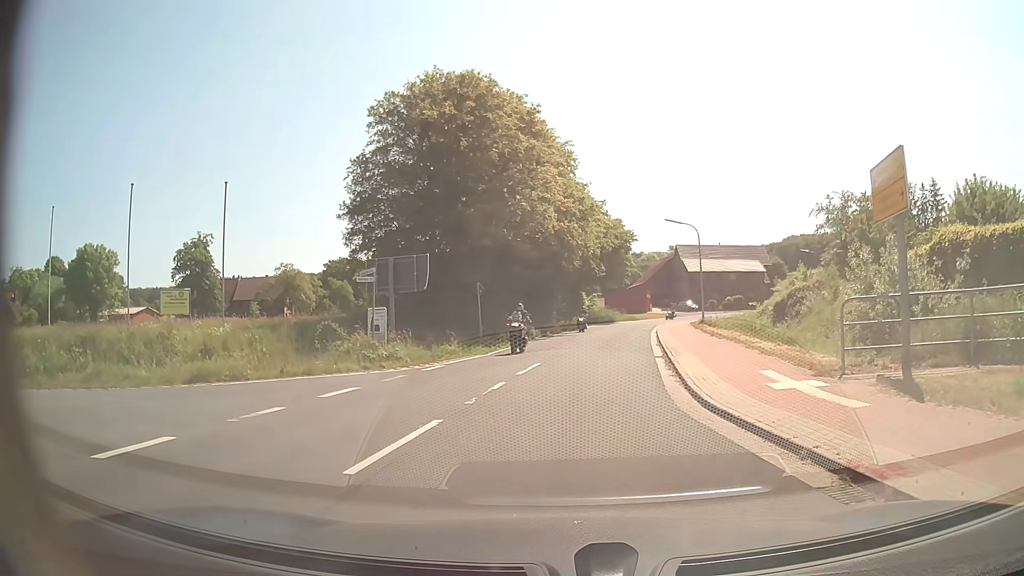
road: secondary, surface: asphalt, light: Day
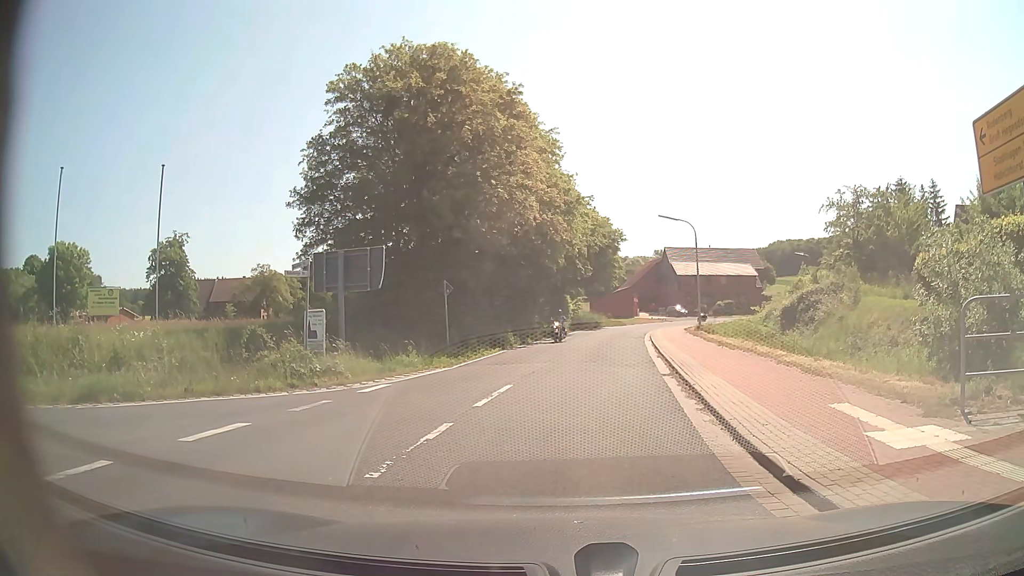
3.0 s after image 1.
(+0.1, +4.2) m; +1°
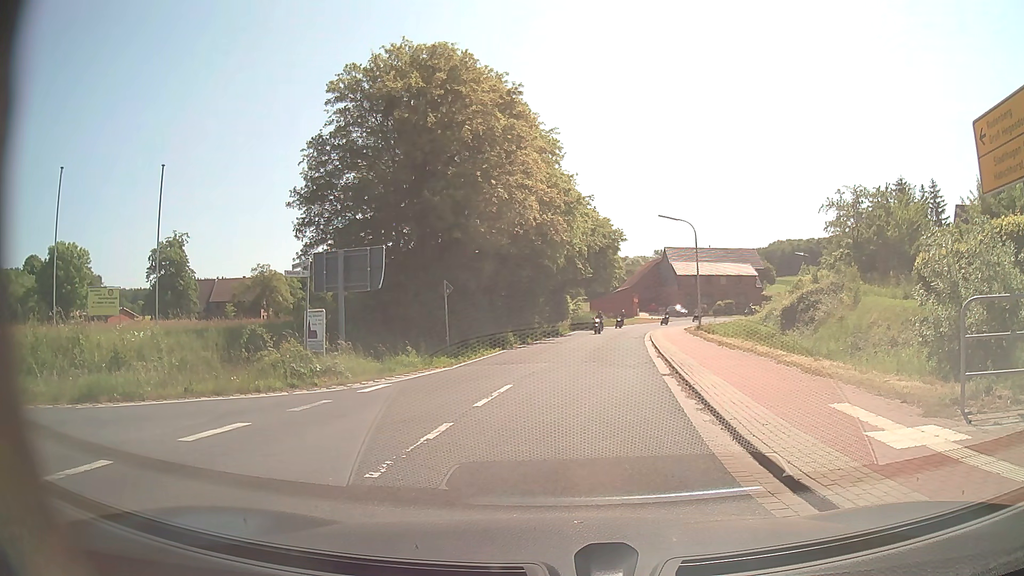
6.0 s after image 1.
(0.0, +0.1) m; 0°
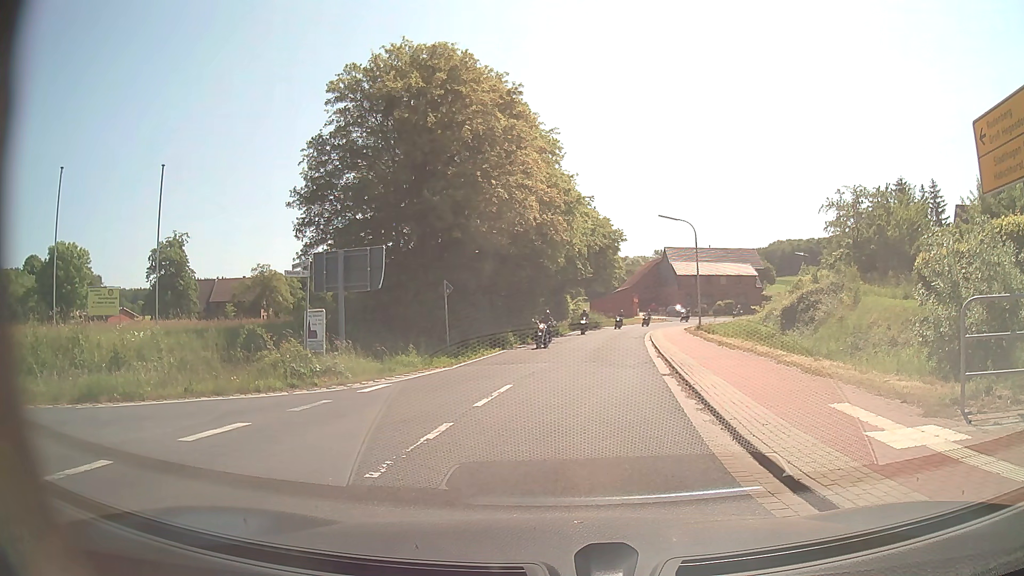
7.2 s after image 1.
(0.0, 0.0) m; 0°
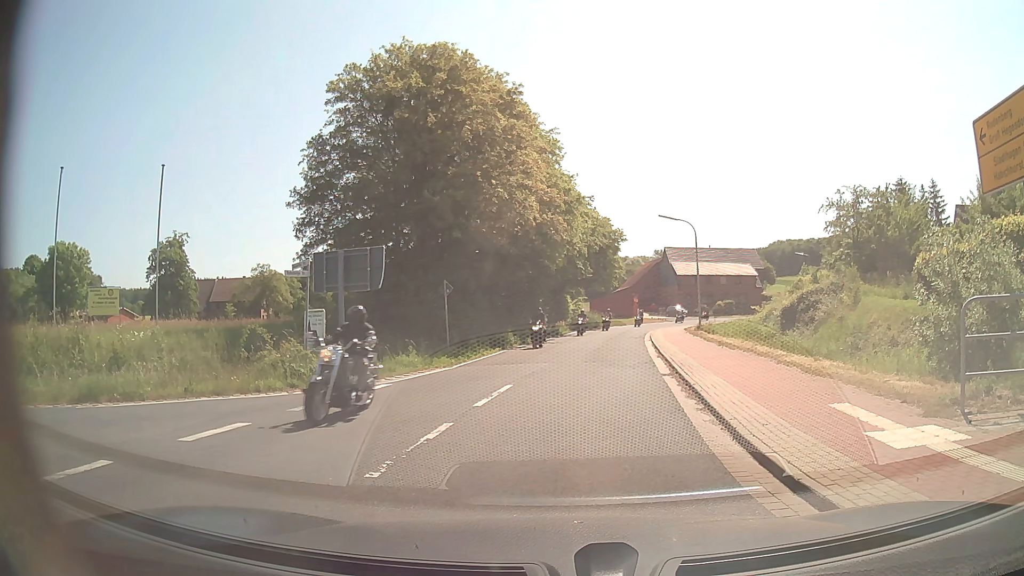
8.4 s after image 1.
(0.0, 0.0) m; 0°
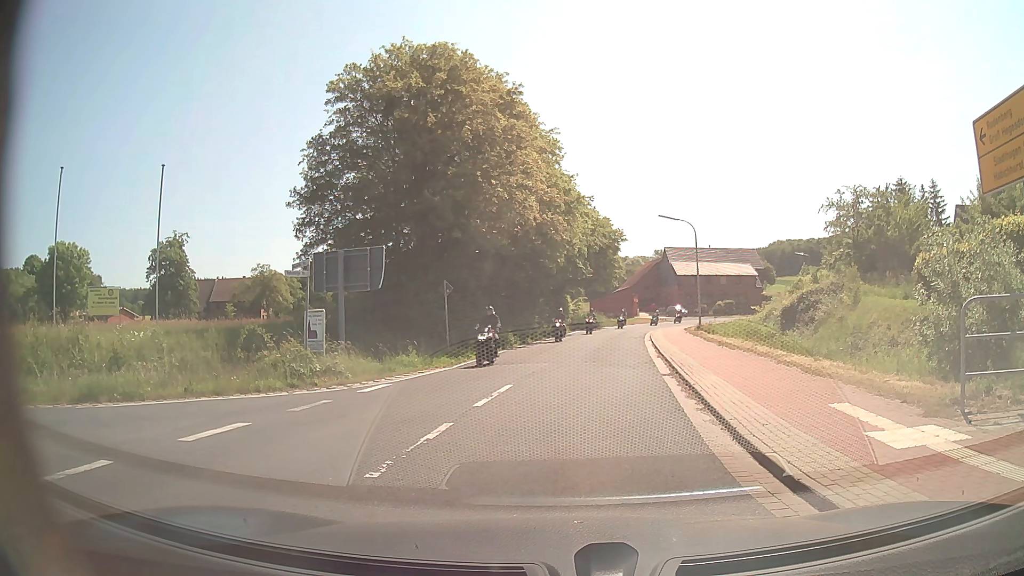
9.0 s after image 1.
(0.0, 0.0) m; 0°
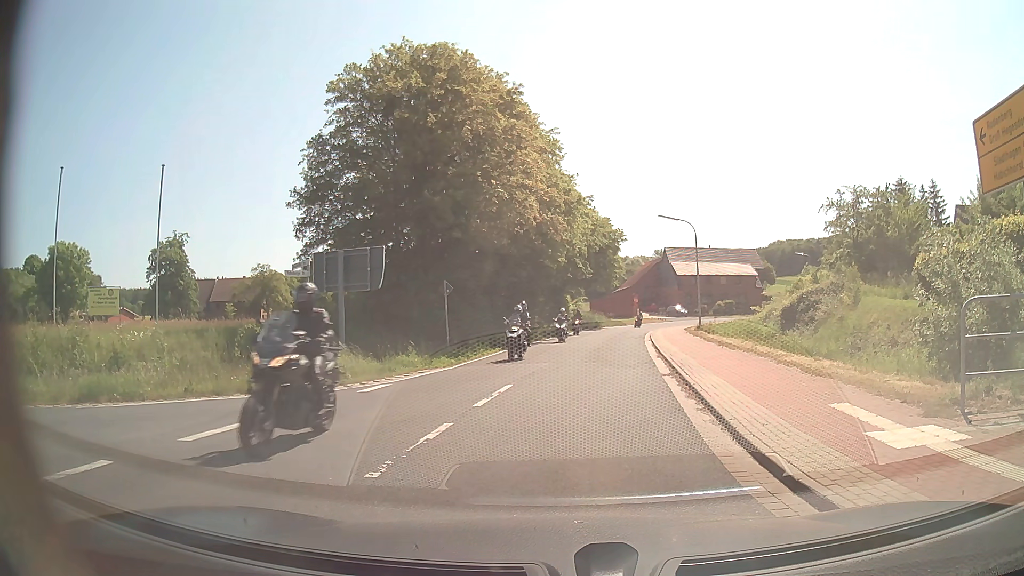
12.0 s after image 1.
(0.0, 0.0) m; 0°
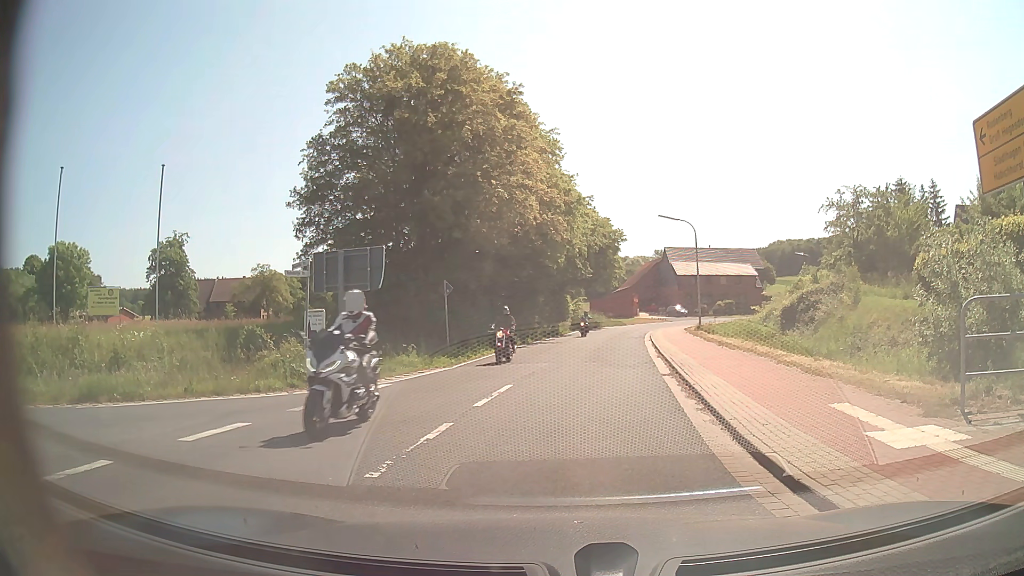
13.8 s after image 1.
(0.0, 0.0) m; 0°
